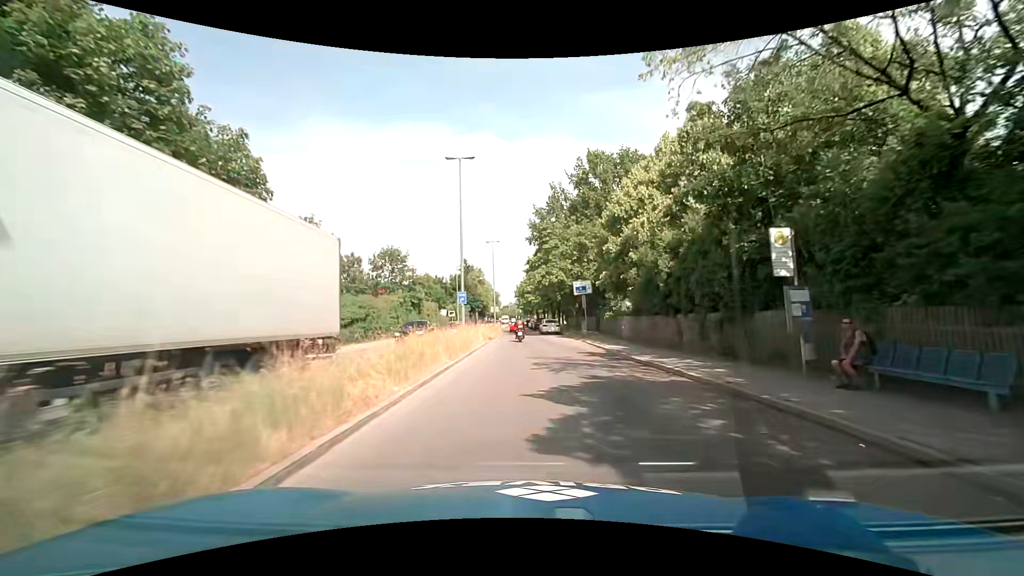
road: secondary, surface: asphalt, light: Day
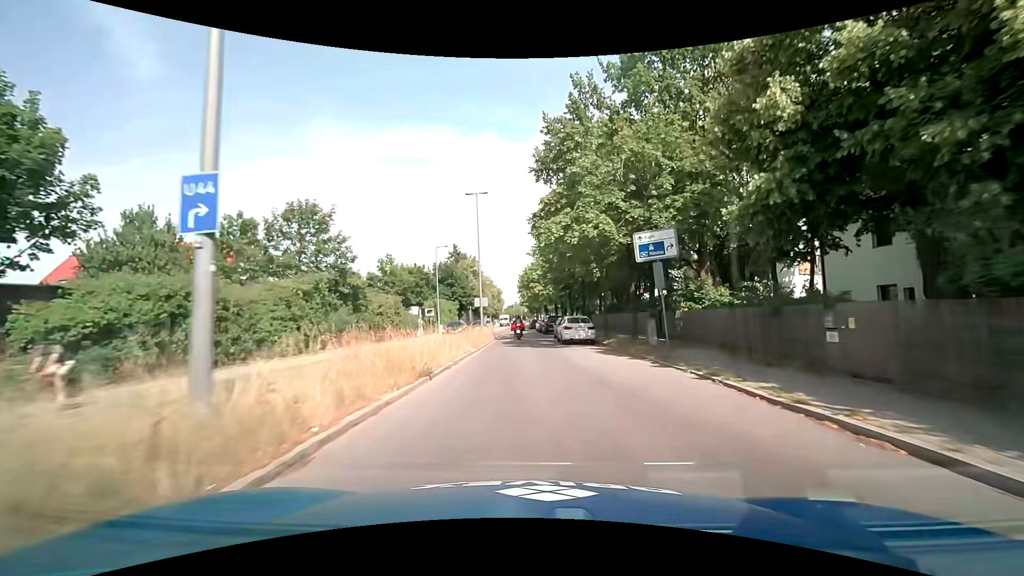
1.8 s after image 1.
(+0.1, +21.7) m; 0°
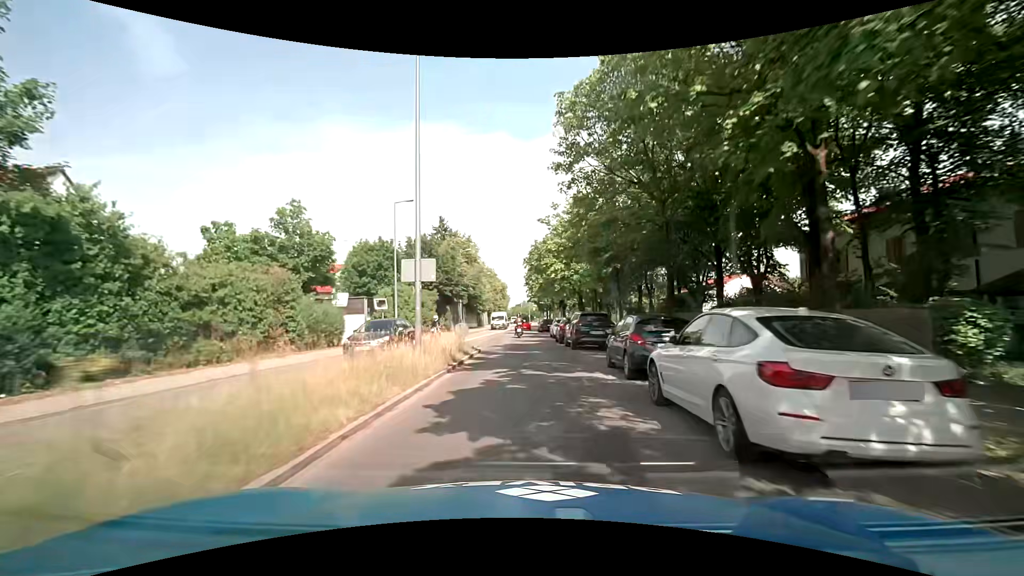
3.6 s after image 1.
(-0.2, +21.6) m; -1°
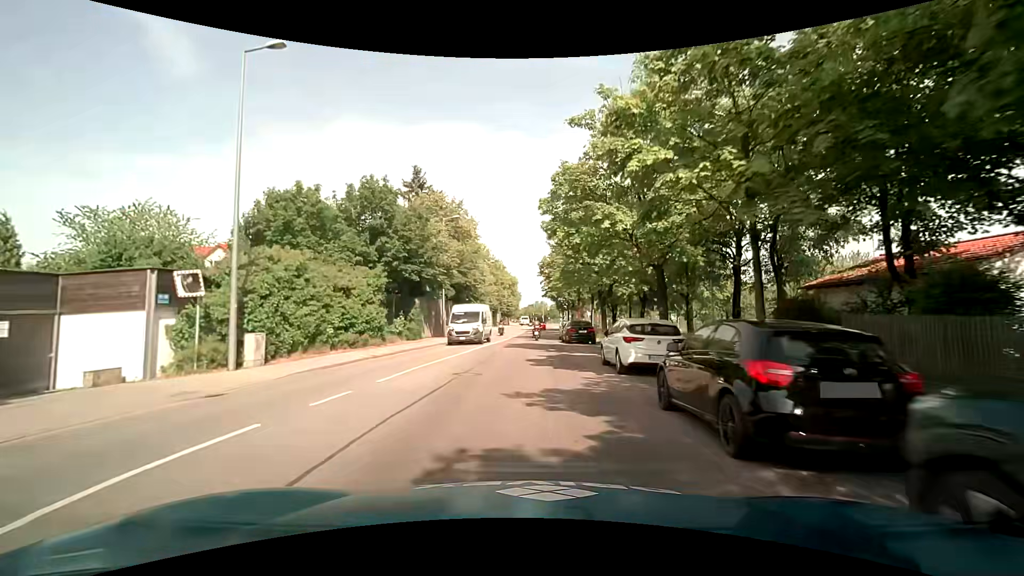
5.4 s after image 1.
(-0.3, +21.5) m; -2°
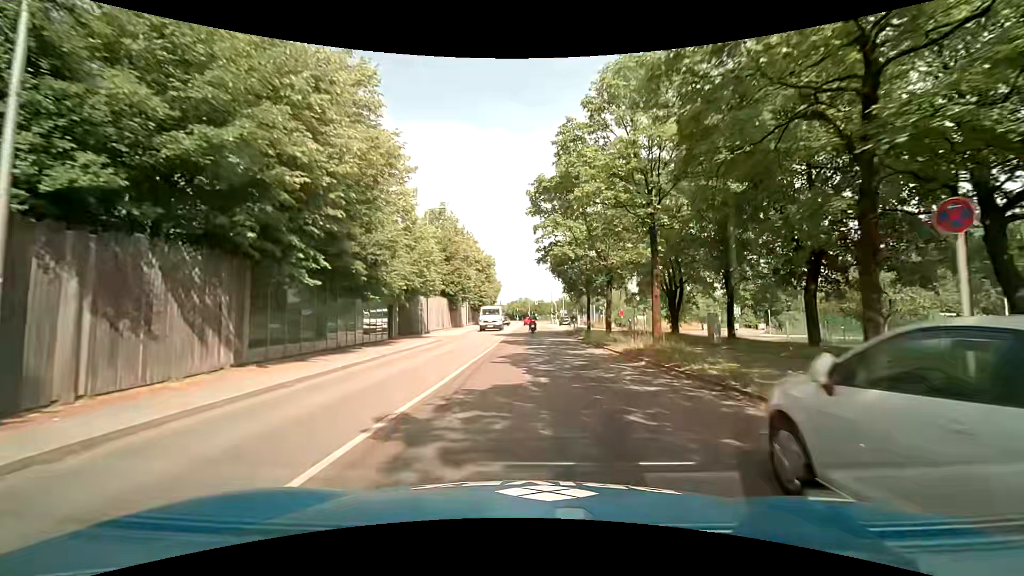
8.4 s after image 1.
(+0.6, +35.9) m; +1°
(0, +10) (+1, +20) (+1, +30) (+1, +40) (+1, +50) (+1, +60) (+2, +70) (+2, +80) (+2, +90) (+2, +100) m
